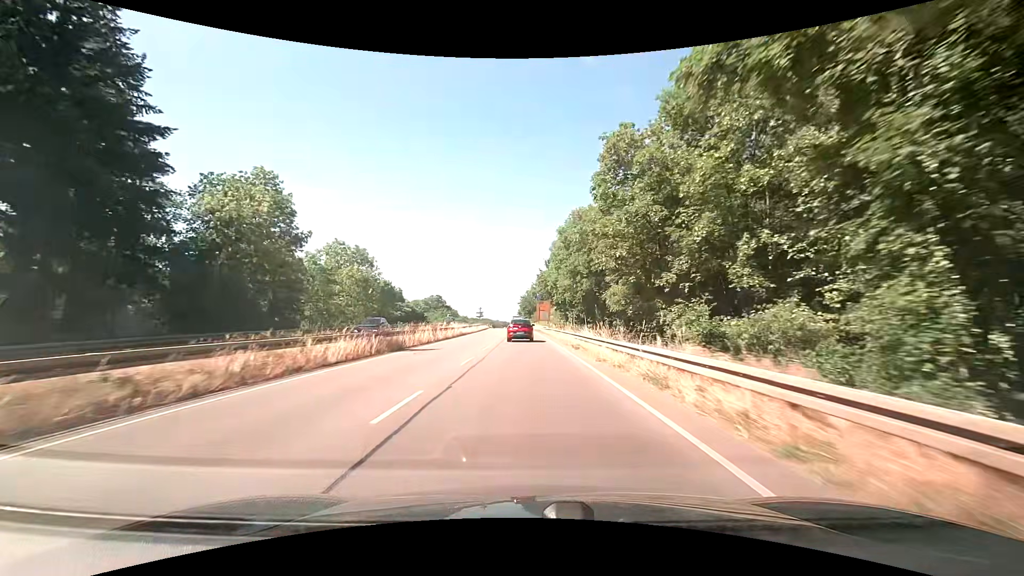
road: trunk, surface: asphalt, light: Day
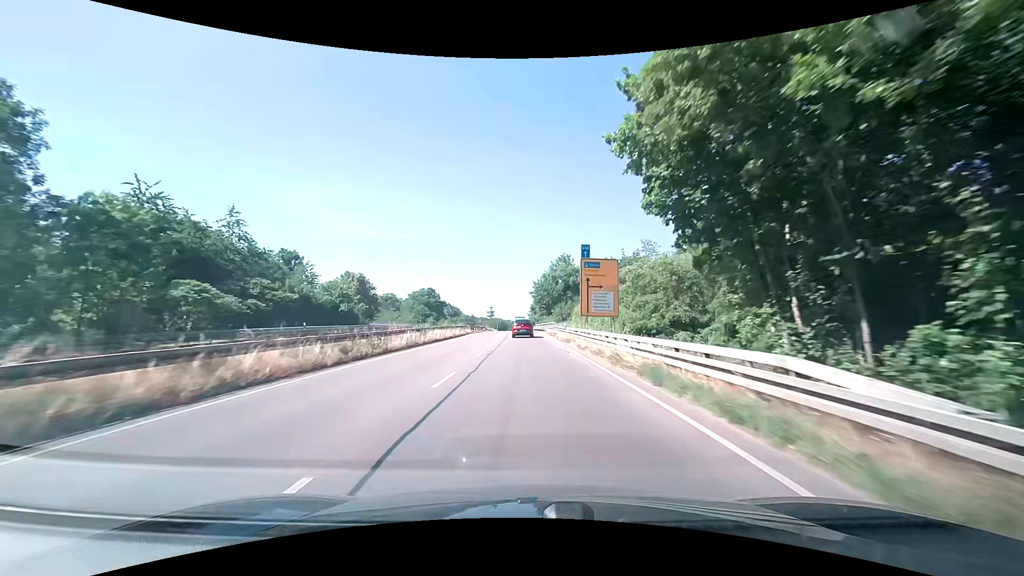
(-1.3, +59.9) m; -2°
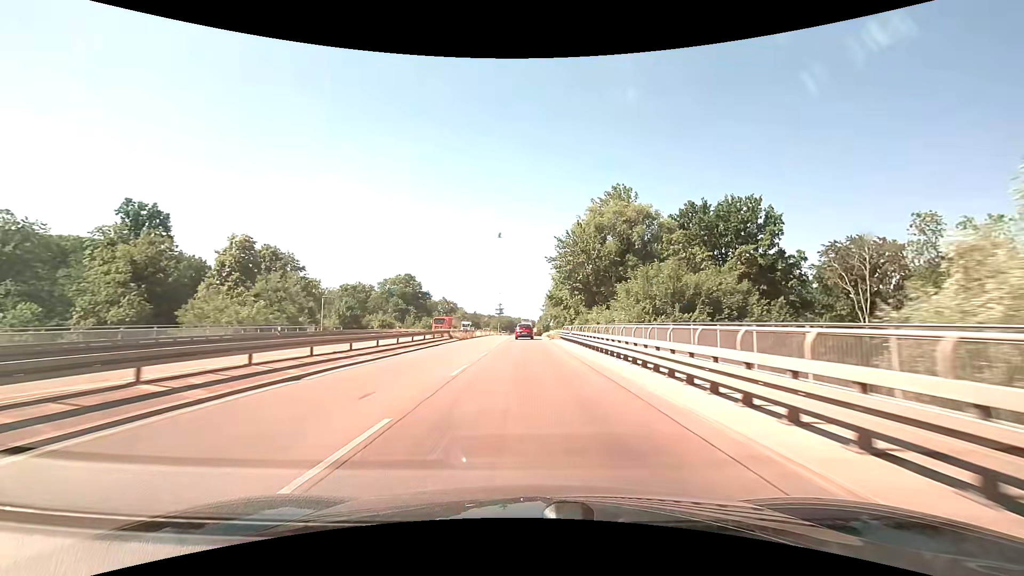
(-0.8, +60.5) m; -1°
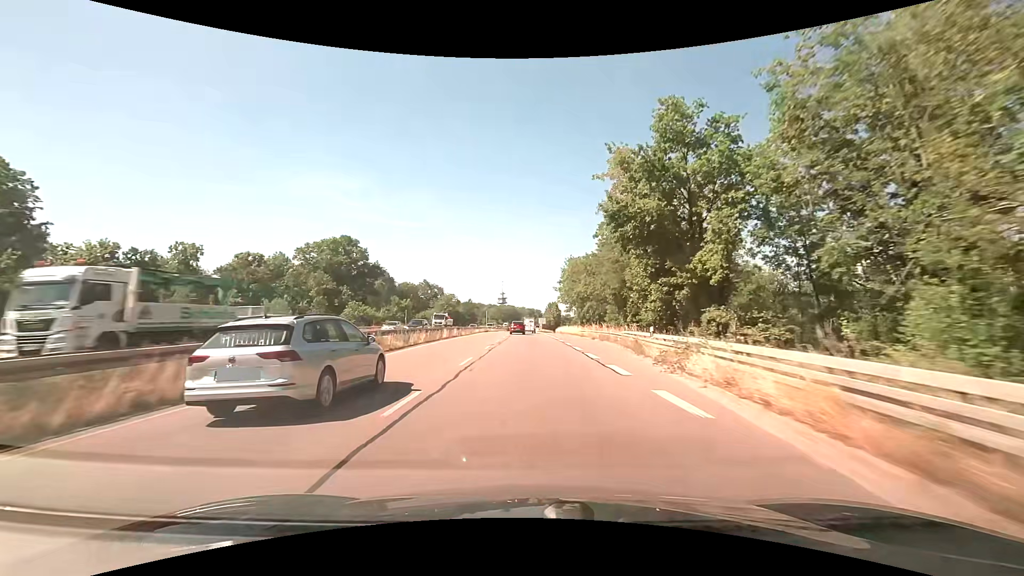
(-0.5, +61.2) m; 0°
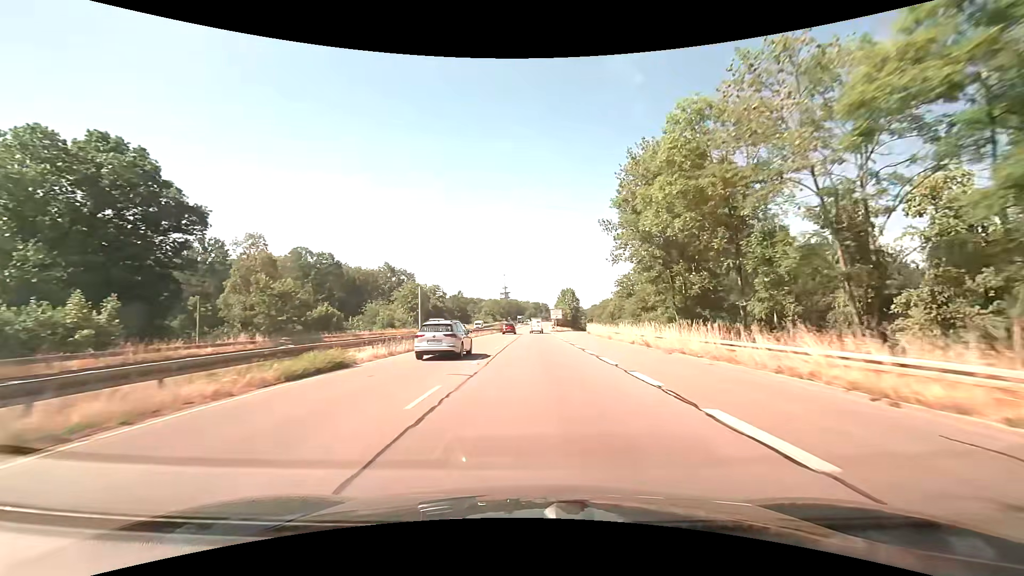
(-0.4, +62.0) m; 0°
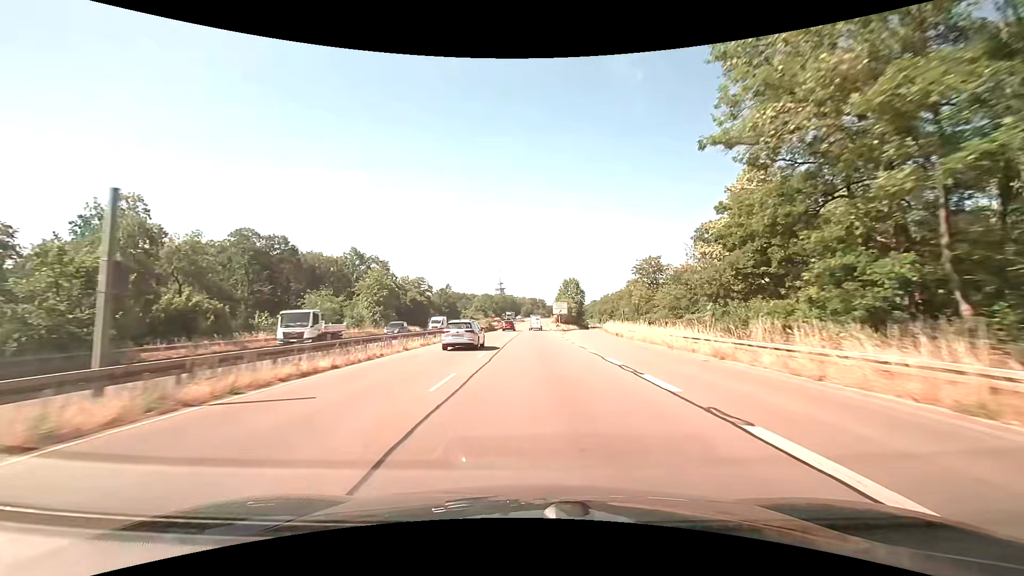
(-0.1, +25.0) m; 0°
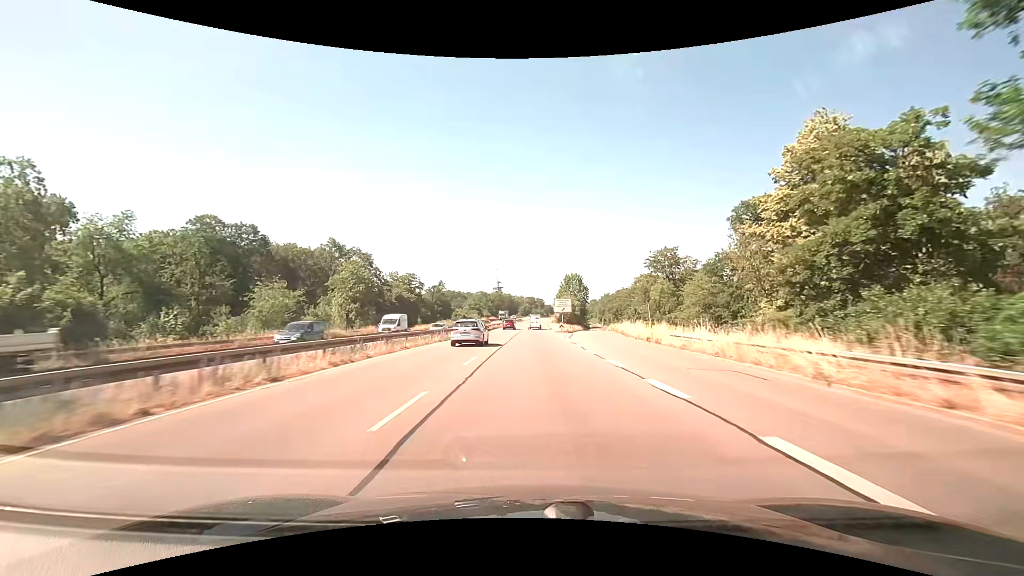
(0.0, +12.6) m; 0°
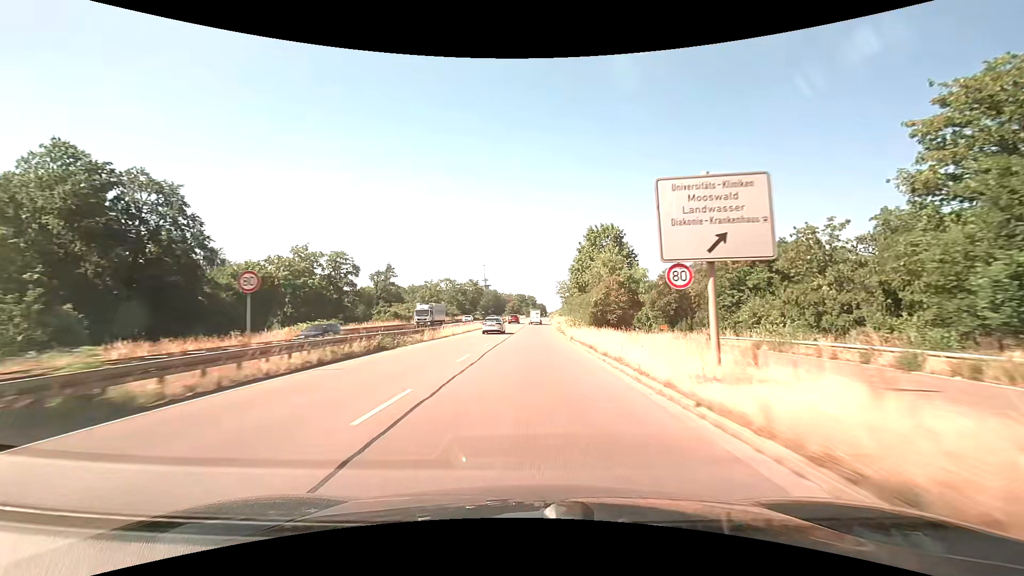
(+0.3, +63.2) m; +1°
(0, +10) (0, +20) (0, +30) (0, +40) (0, +50) (+1, +60) (+1, +70) (+1, +80) (+2, +90) (+2, +100) m
